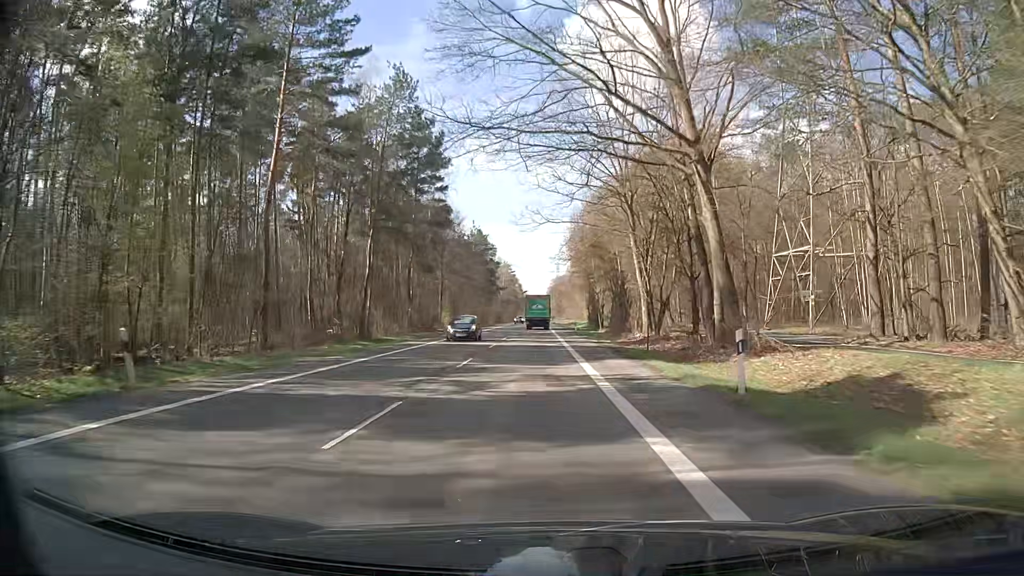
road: secondary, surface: asphalt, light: Day
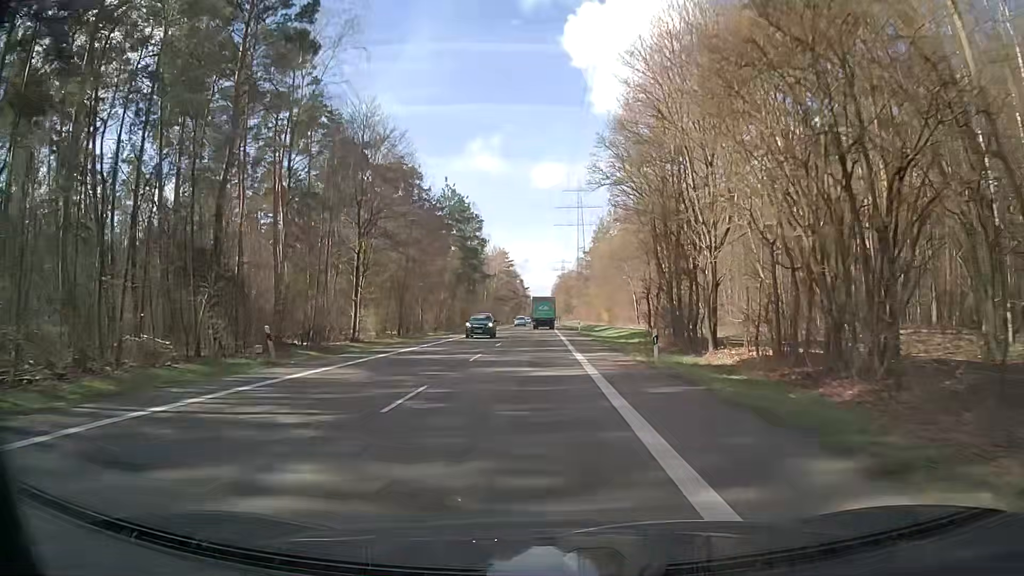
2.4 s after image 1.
(-0.1, +43.0) m; -1°
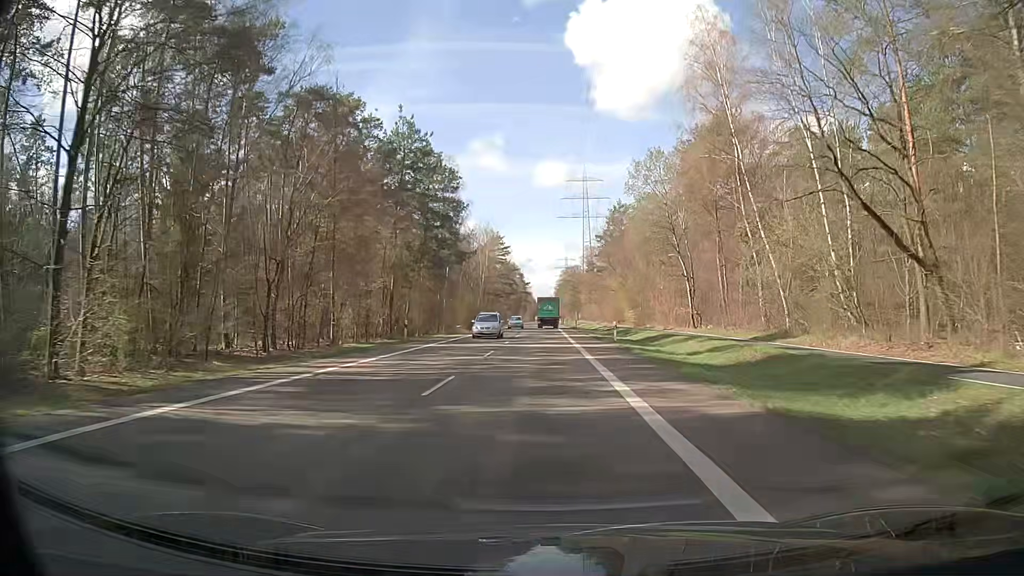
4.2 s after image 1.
(+0.1, +32.2) m; 0°
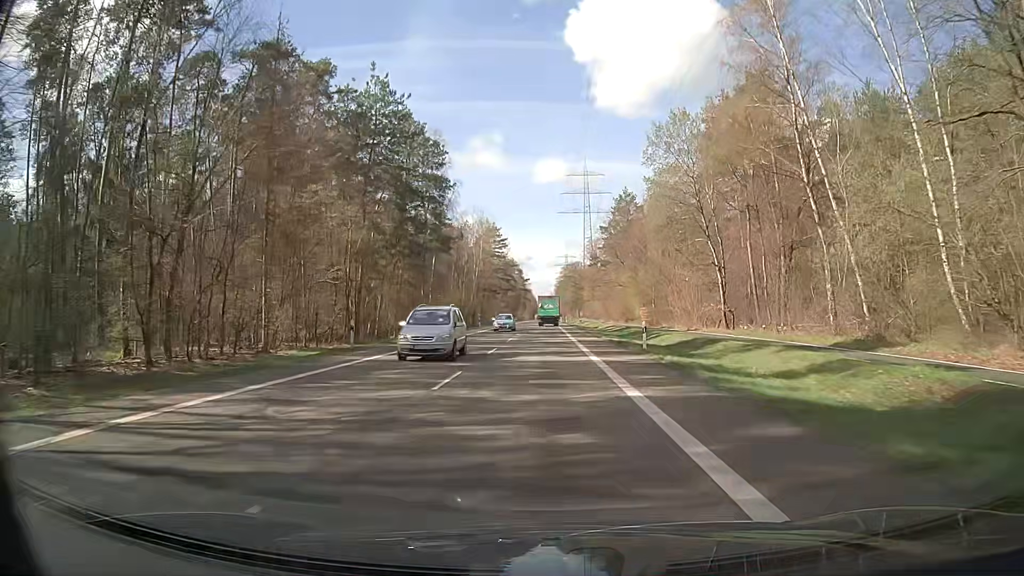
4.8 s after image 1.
(0.0, +10.7) m; 0°
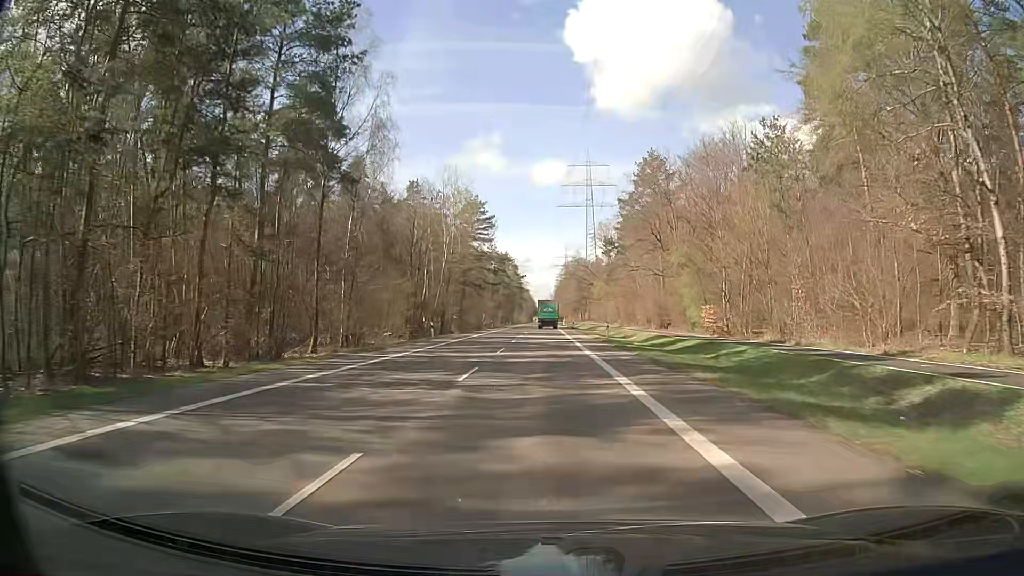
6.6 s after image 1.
(+0.1, +32.2) m; 0°
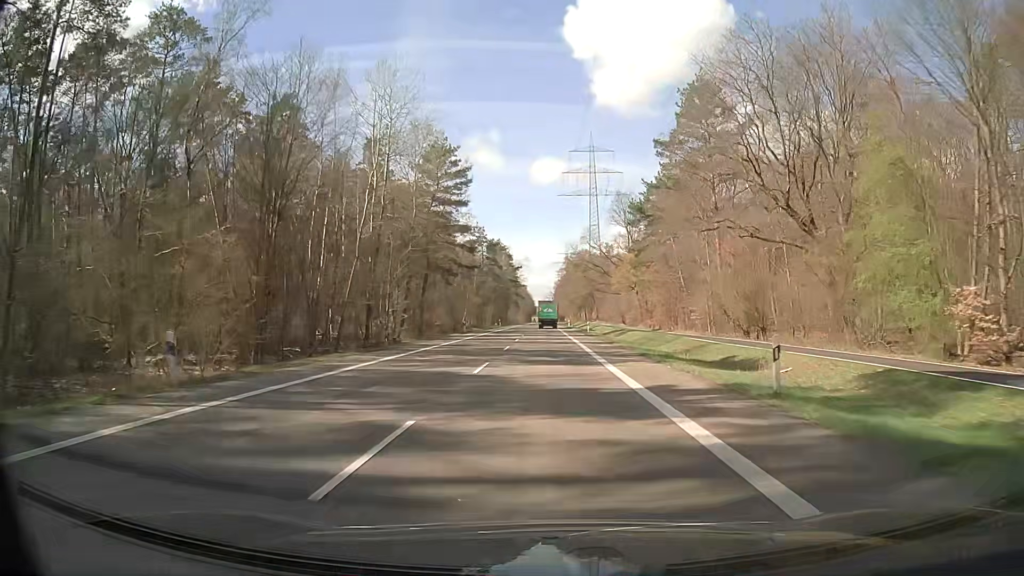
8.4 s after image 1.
(+0.3, +32.2) m; 0°
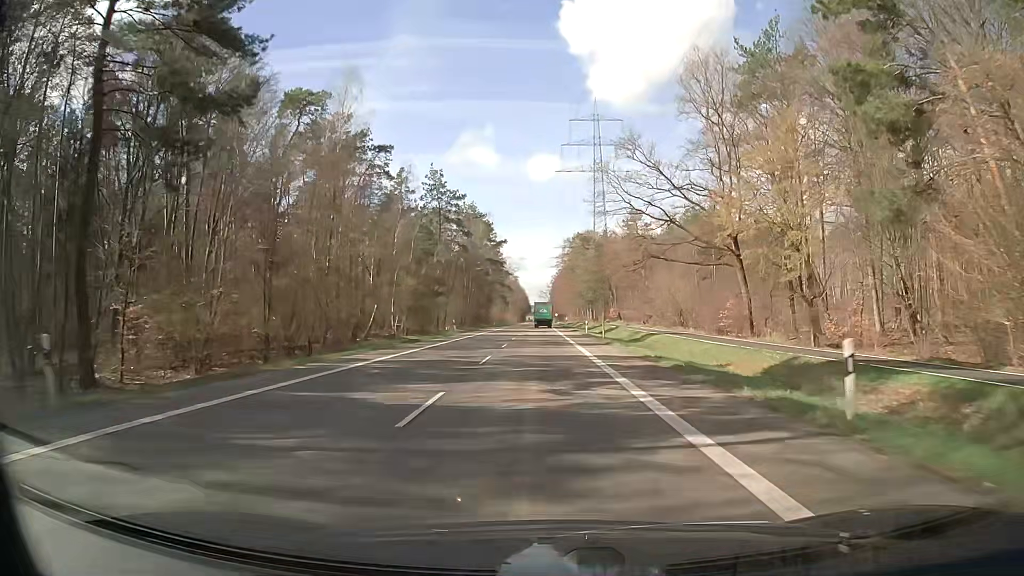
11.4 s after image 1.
(+0.3, +53.7) m; +1°
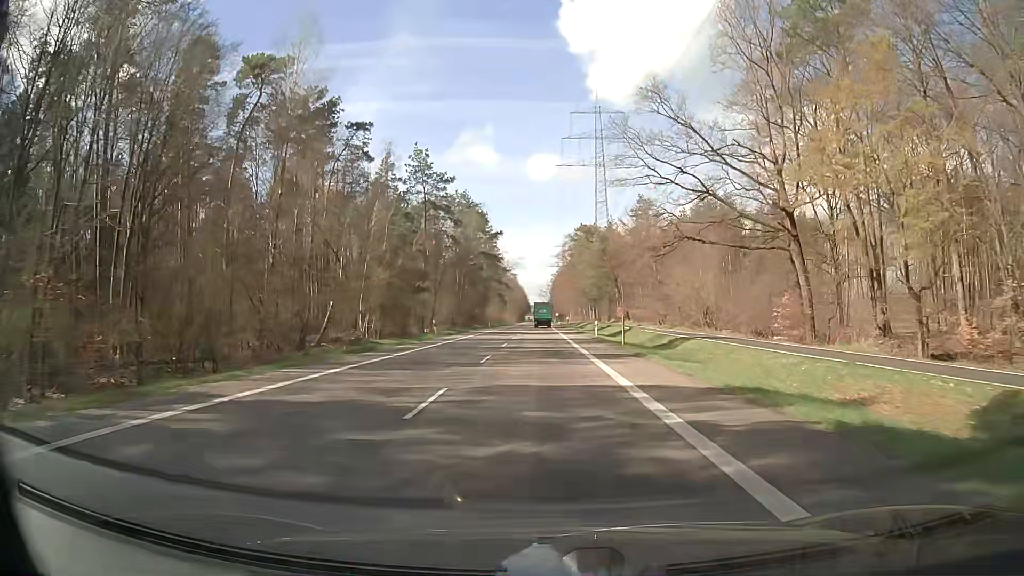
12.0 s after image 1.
(-0.1, +10.8) m; 0°
(0, +10) (0, +20) (0, +30) (0, +40) (0, +50) (0, +60) (0, +70) (0, +80) (0, +90) (-1, +100) m
